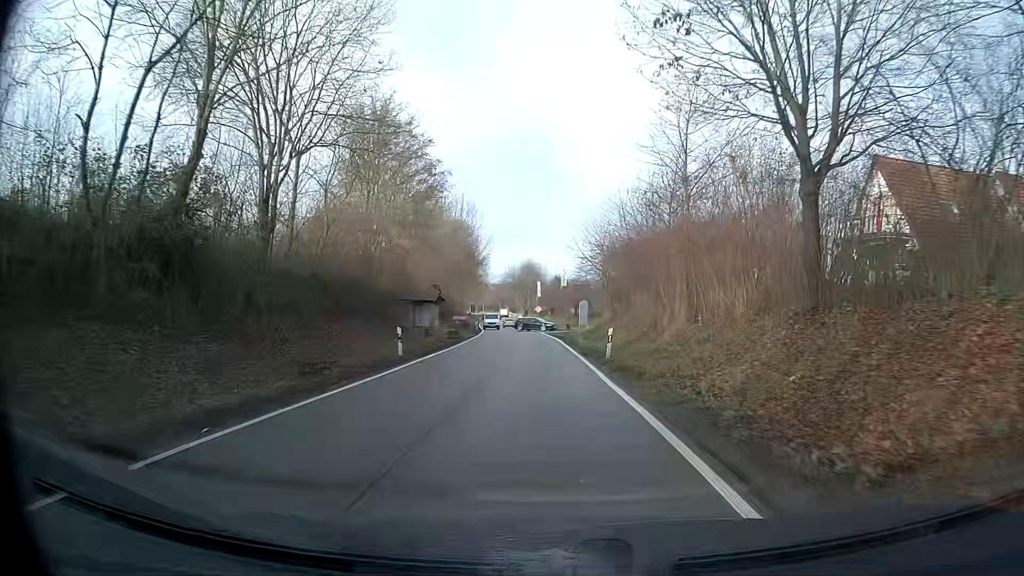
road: tertiary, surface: asphalt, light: Day
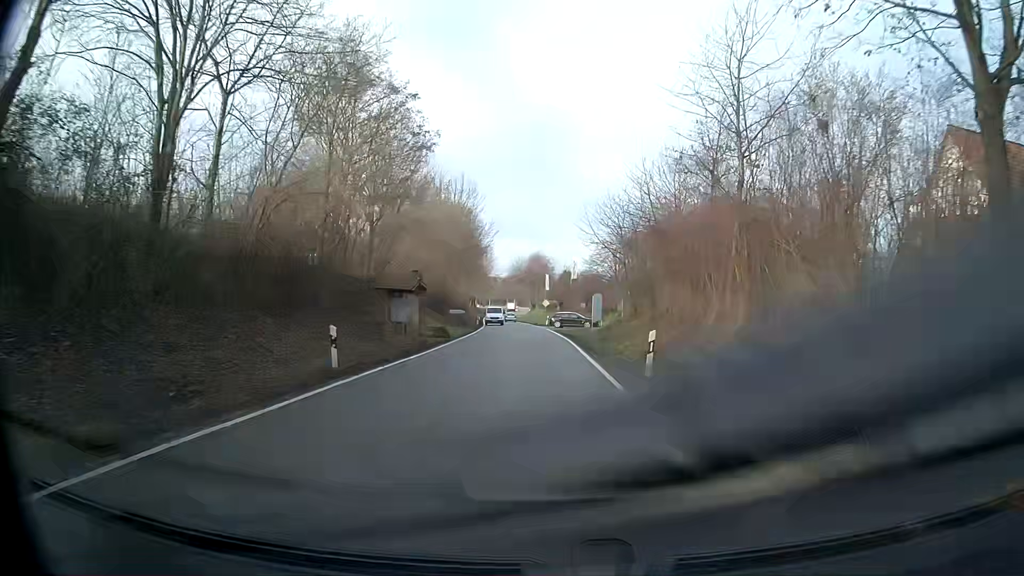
(0.0, +7.2) m; 0°
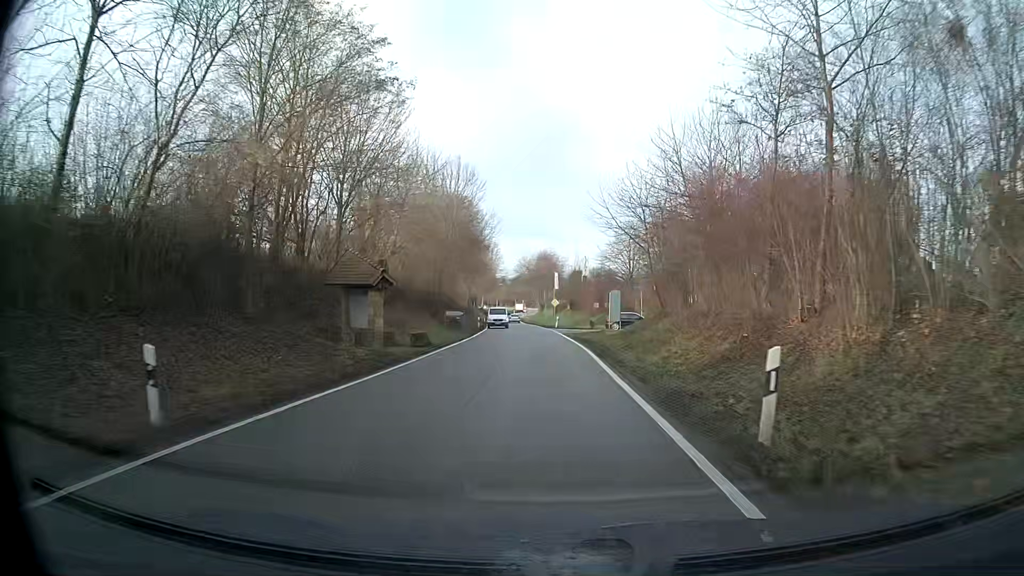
(0.0, +7.2) m; 0°
(0, +10) (0, +20) (-1, +30) (-1, +40) (-2, +50) (-3, +60) (-4, +70) (-5, +80) (-6, +90) (-7, +100) m
